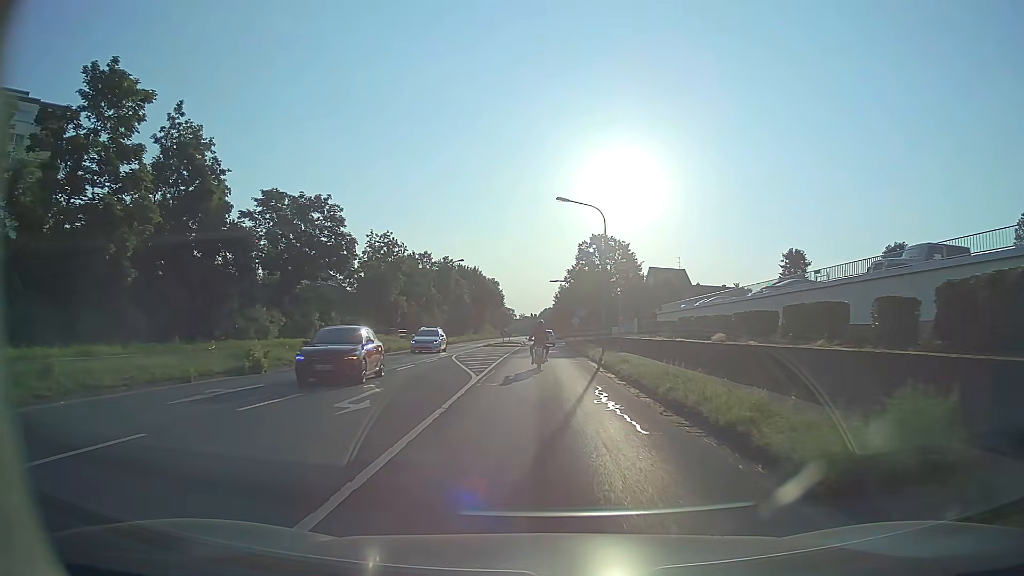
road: secondary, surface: asphalt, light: Day
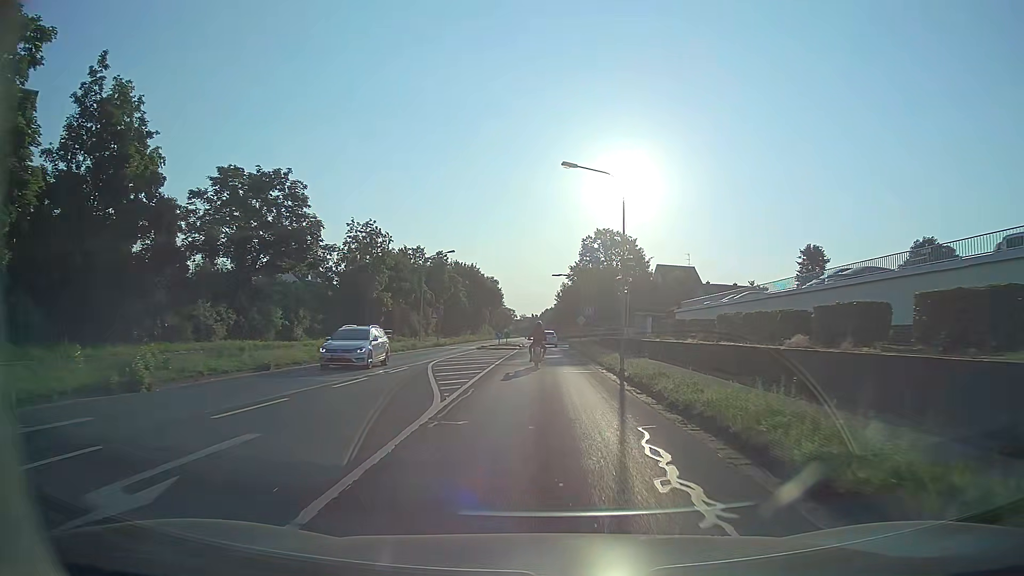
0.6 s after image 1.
(0.0, +7.1) m; 0°
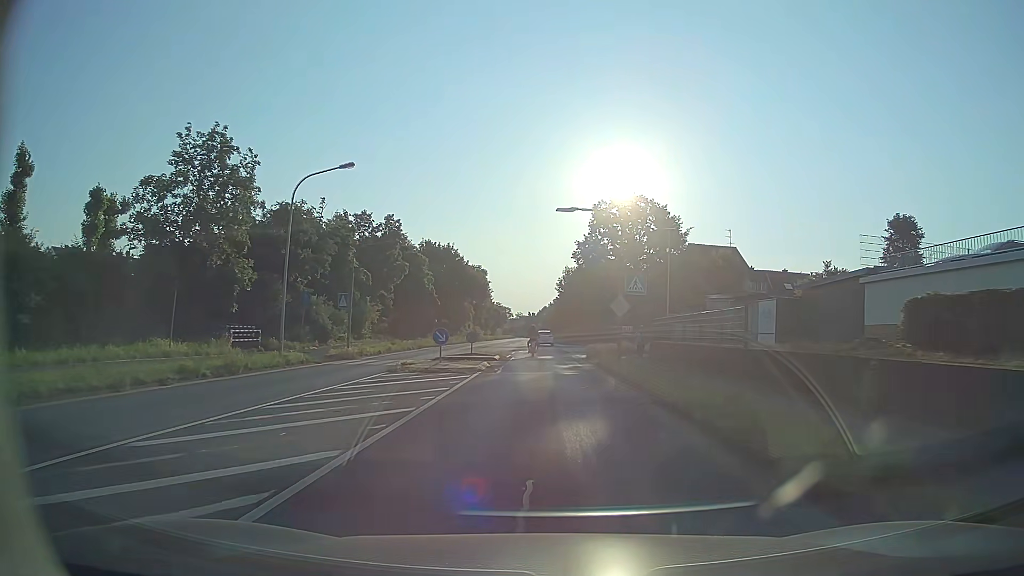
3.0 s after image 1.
(+0.1, +28.4) m; 0°
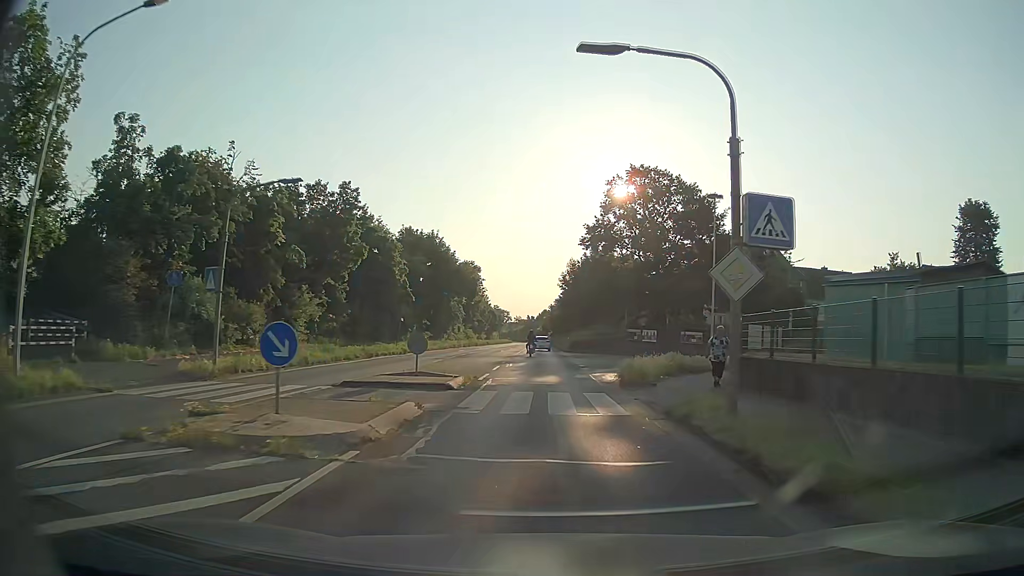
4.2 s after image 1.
(0.0, +15.1) m; 0°
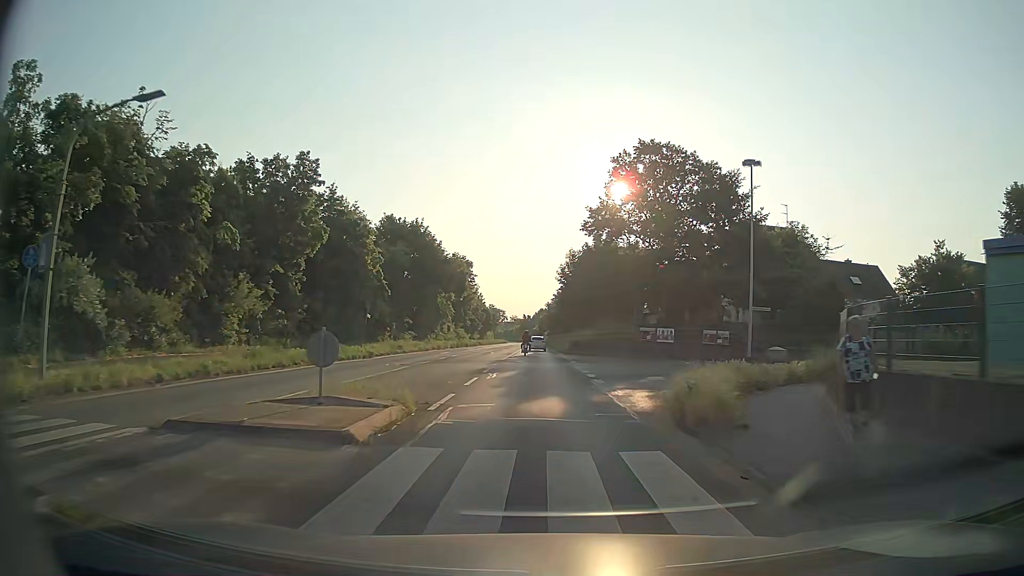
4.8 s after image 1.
(0.0, +8.3) m; 0°
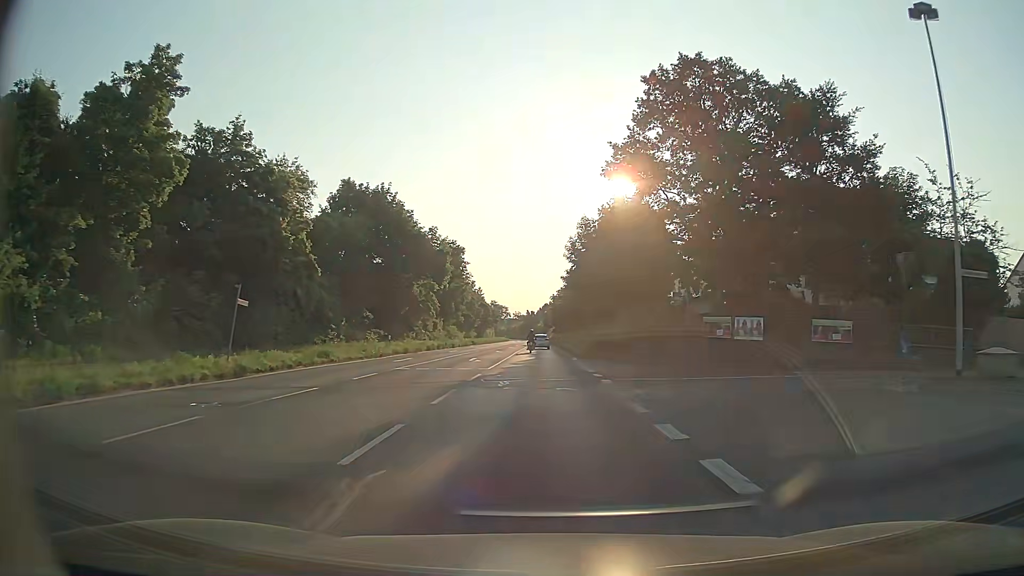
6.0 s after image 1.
(0.0, +17.3) m; 0°
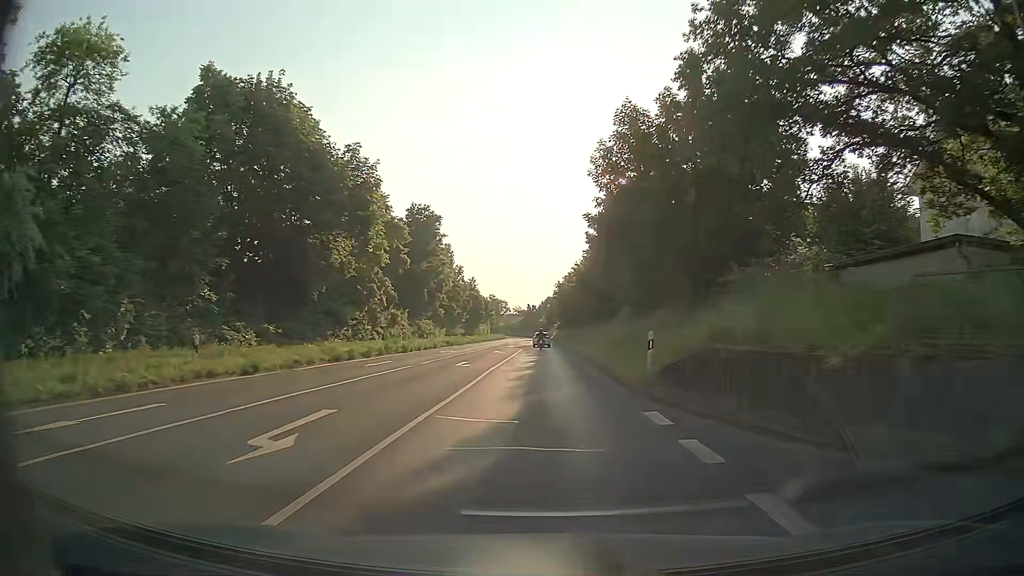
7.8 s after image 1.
(-0.2, +25.7) m; -1°
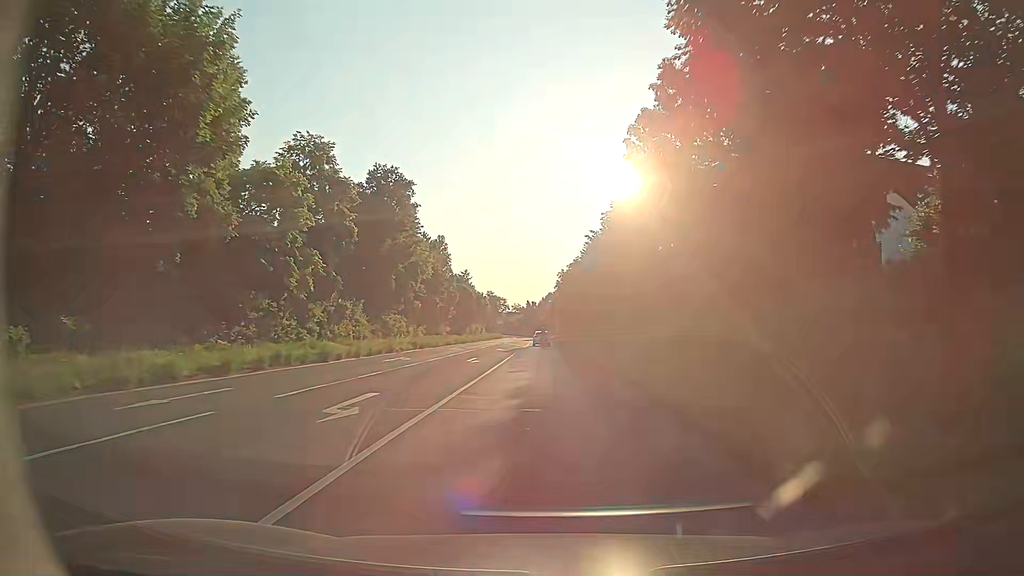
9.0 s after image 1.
(0.0, +17.1) m; +1°
(0, +10) (0, +20) (0, +30) (0, +40) (0, +50) (0, +60) (-1, +70) (-1, +80) (-1, +90) (-1, +100) m
